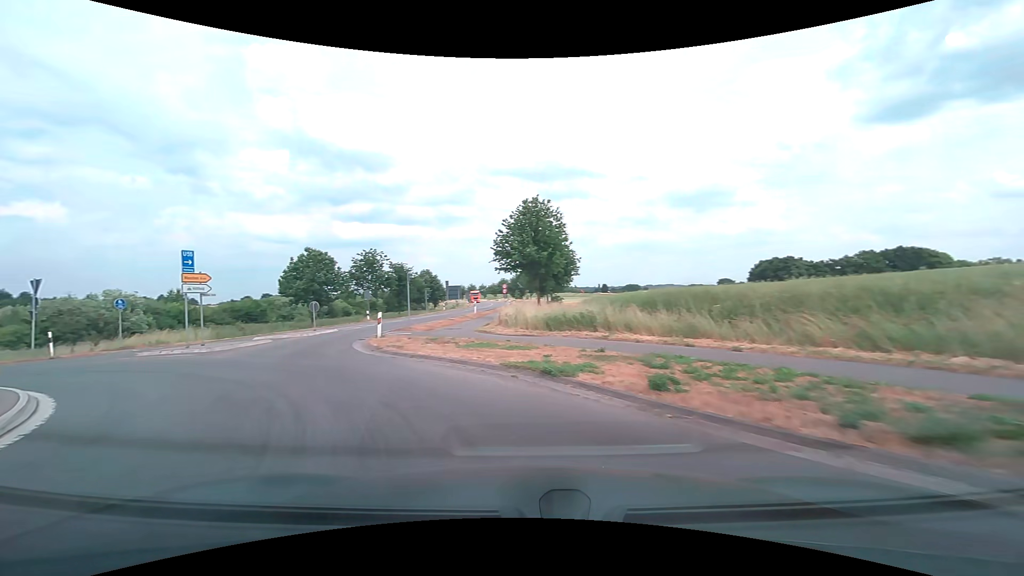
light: Day
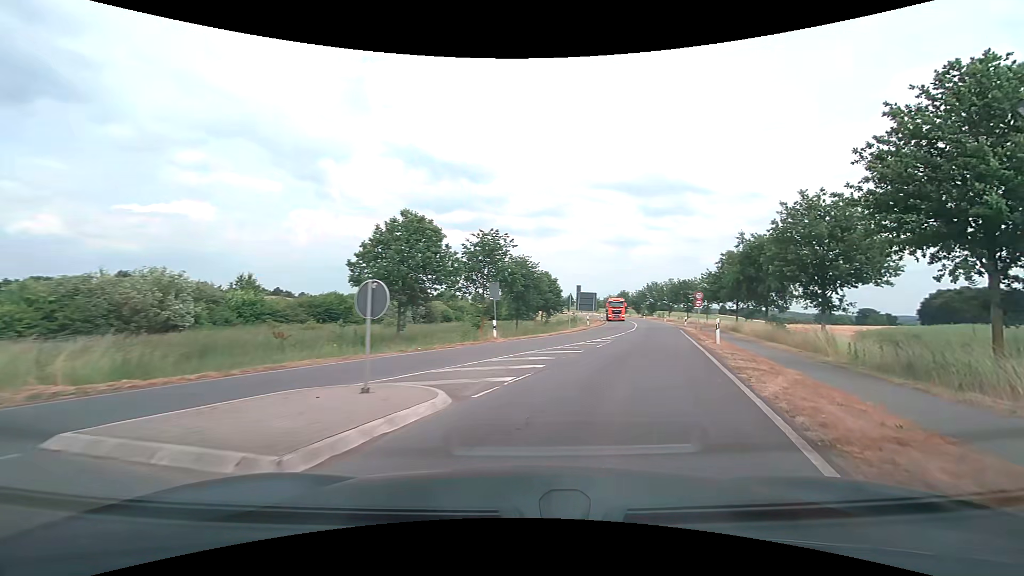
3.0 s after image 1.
(-8.6, +21.8) m; -12°
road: secondary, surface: asphalt
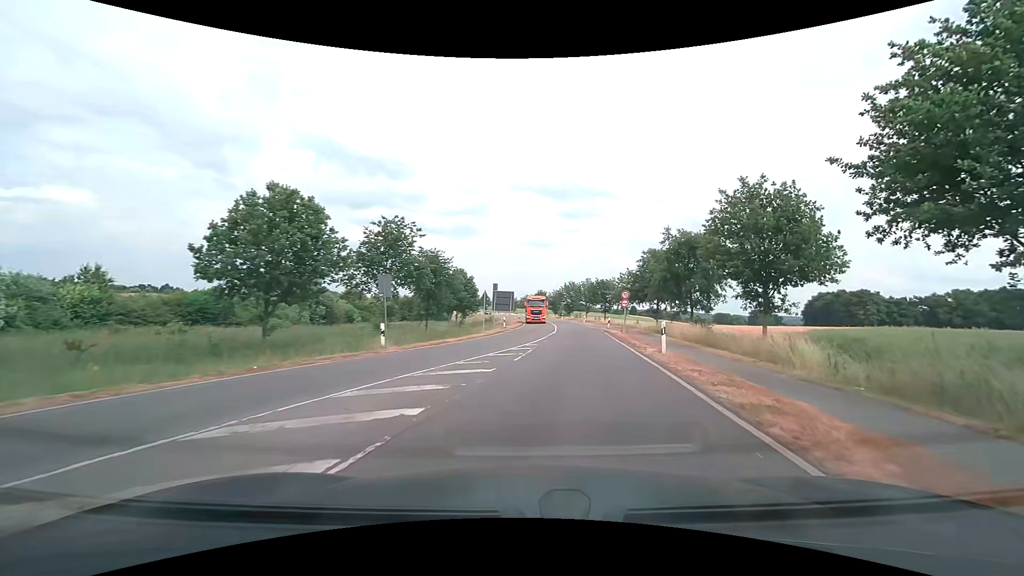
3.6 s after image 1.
(+0.5, +5.5) m; +9°
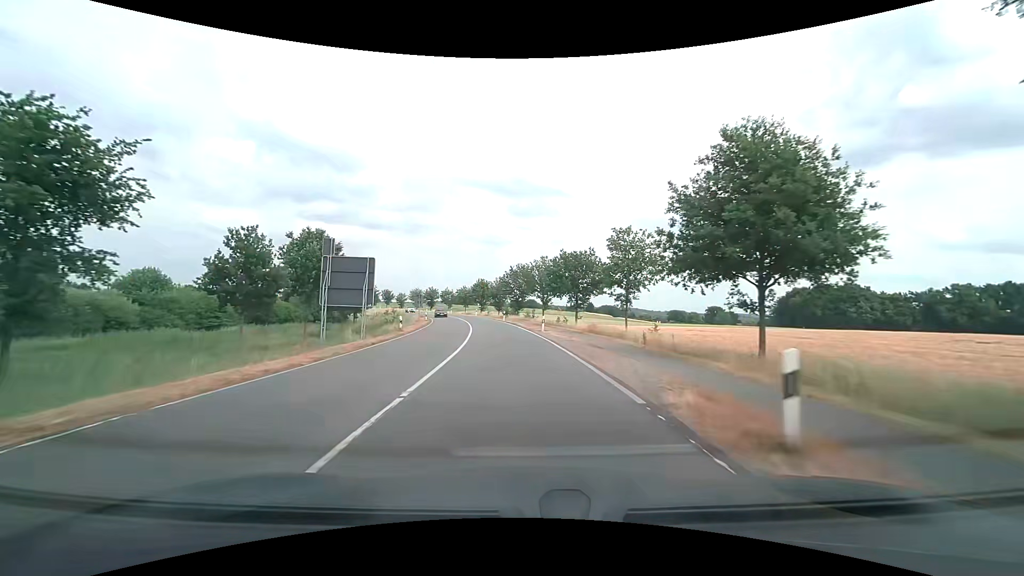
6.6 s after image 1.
(+4.2, +37.7) m; +6°
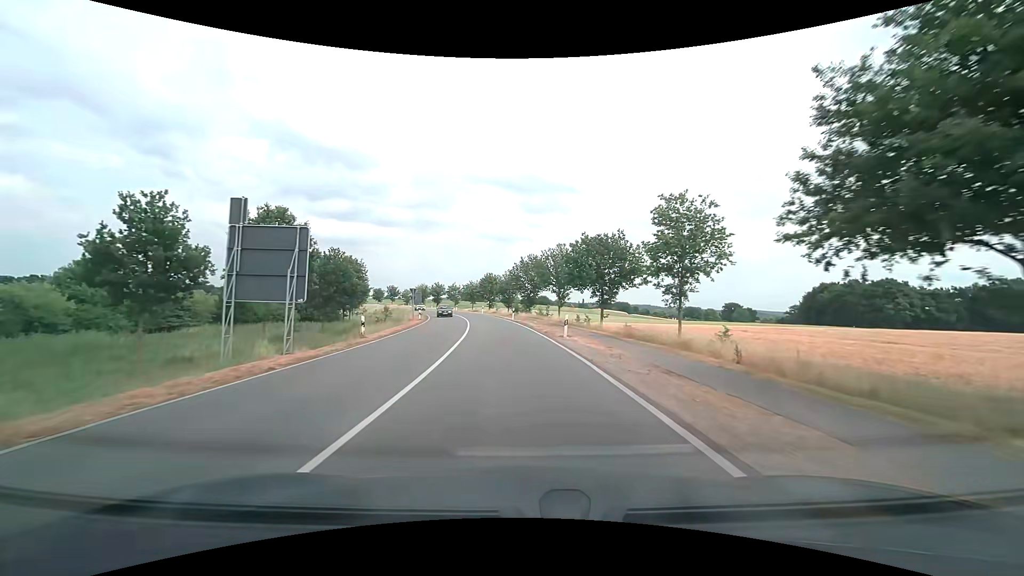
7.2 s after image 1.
(-0.1, +9.4) m; -1°
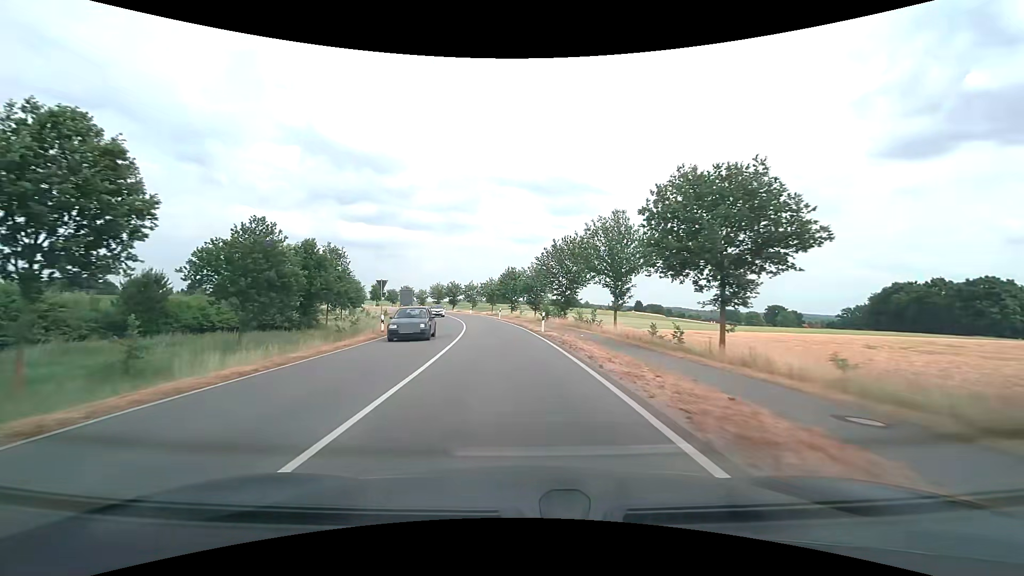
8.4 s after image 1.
(-0.6, +19.8) m; -3°
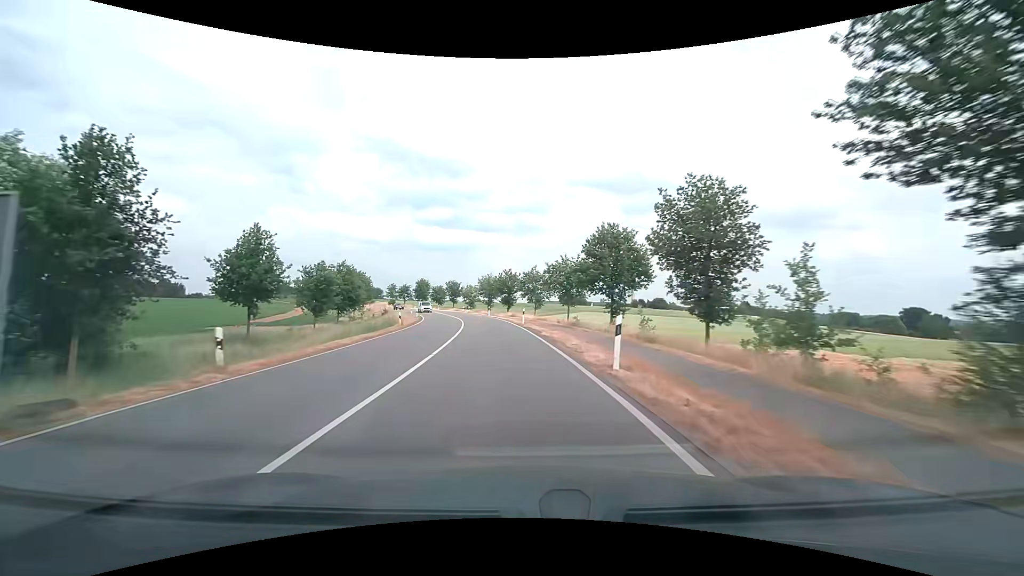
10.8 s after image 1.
(-2.9, +42.2) m; -8°
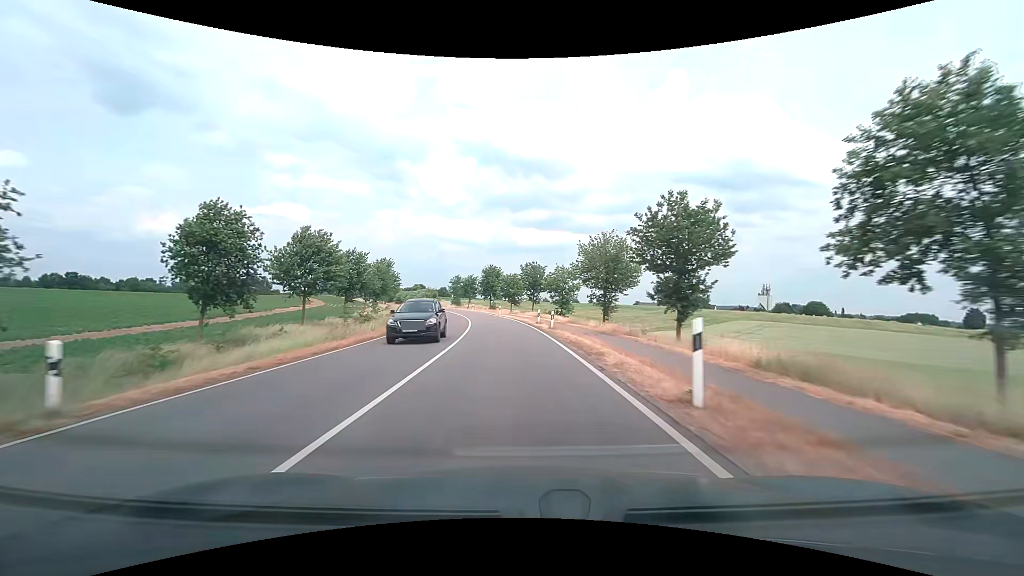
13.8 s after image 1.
(-5.4, +55.2) m; -11°
(0, +10) (-1, +20) (-1, +30) (-2, +40) (-4, +50) (-6, +60) (-8, +69) (-10, +79) (-13, +89) (-15, +98) m
